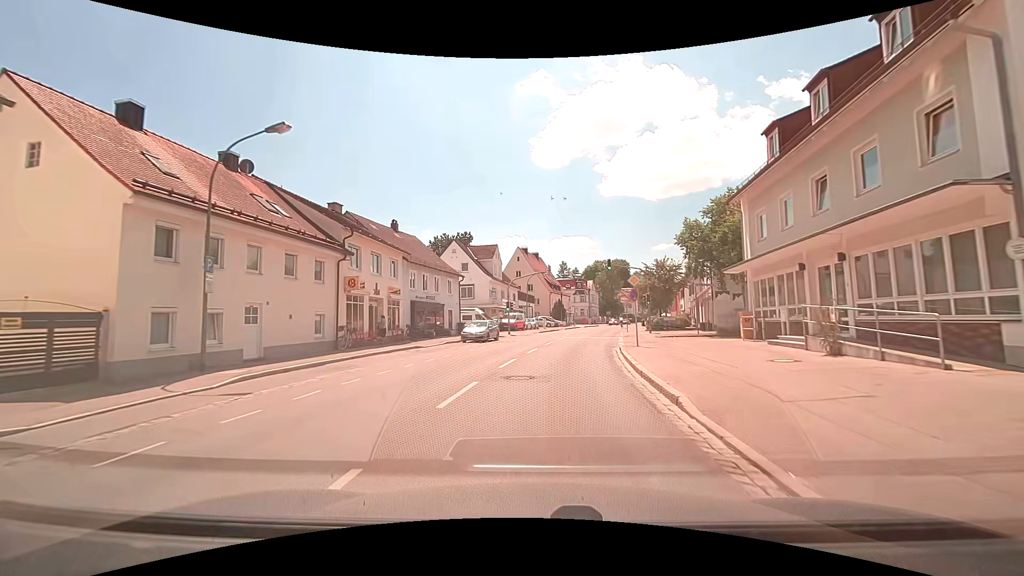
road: secondary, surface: asphalt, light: Day
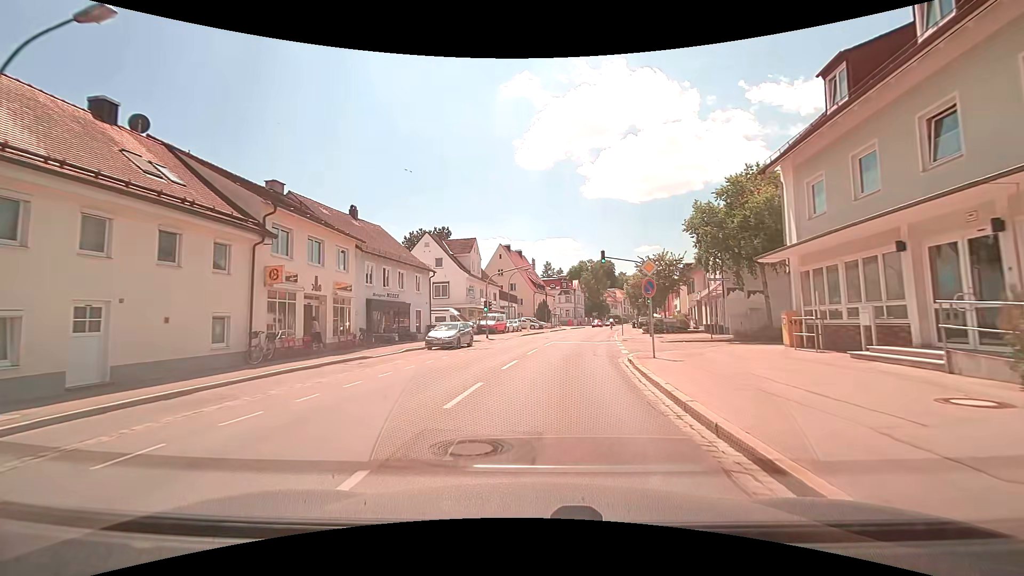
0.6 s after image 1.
(+0.2, +5.9) m; +3°
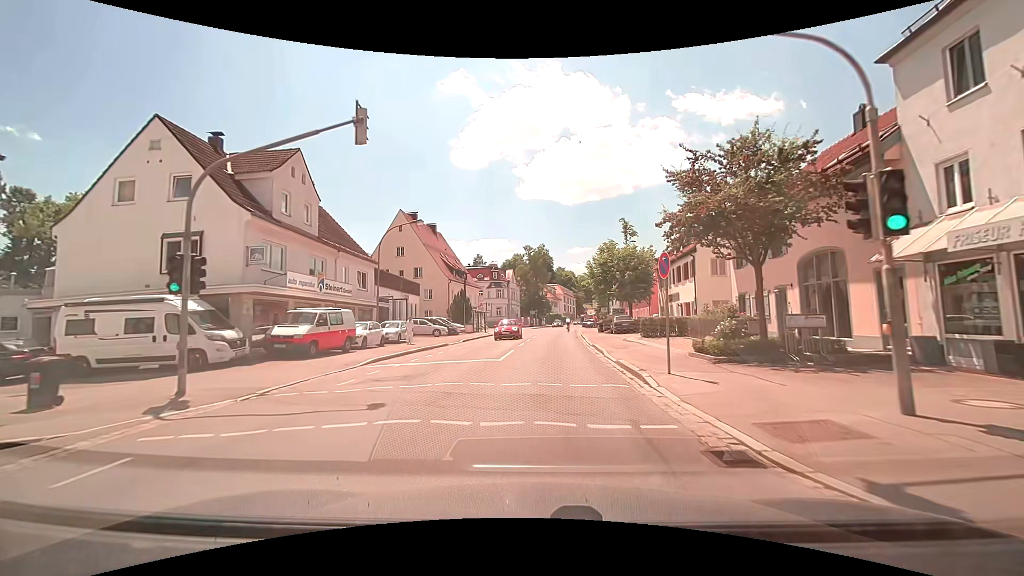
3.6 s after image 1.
(+2.2, +28.1) m; +8°
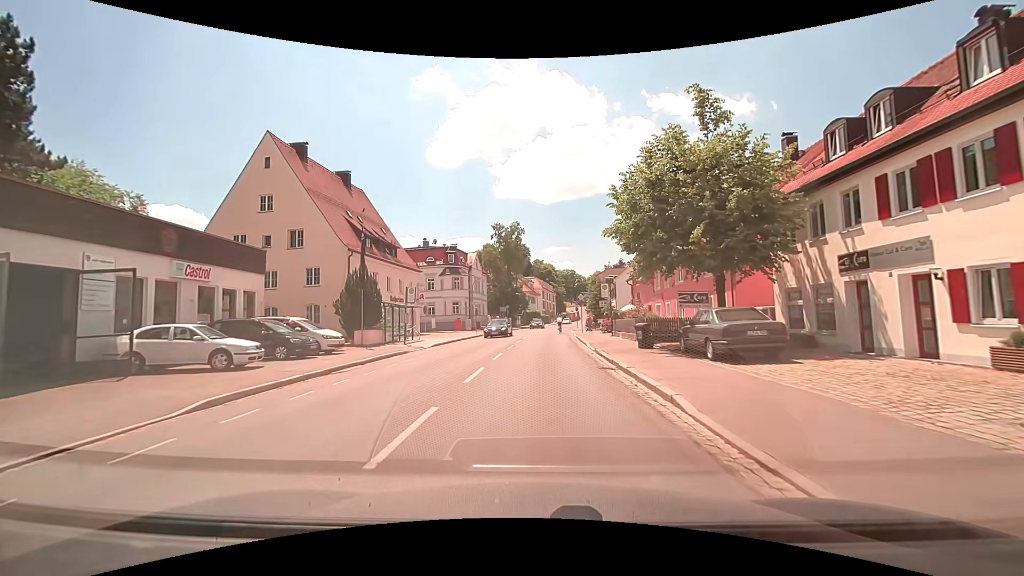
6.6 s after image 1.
(+0.6, +25.9) m; +3°
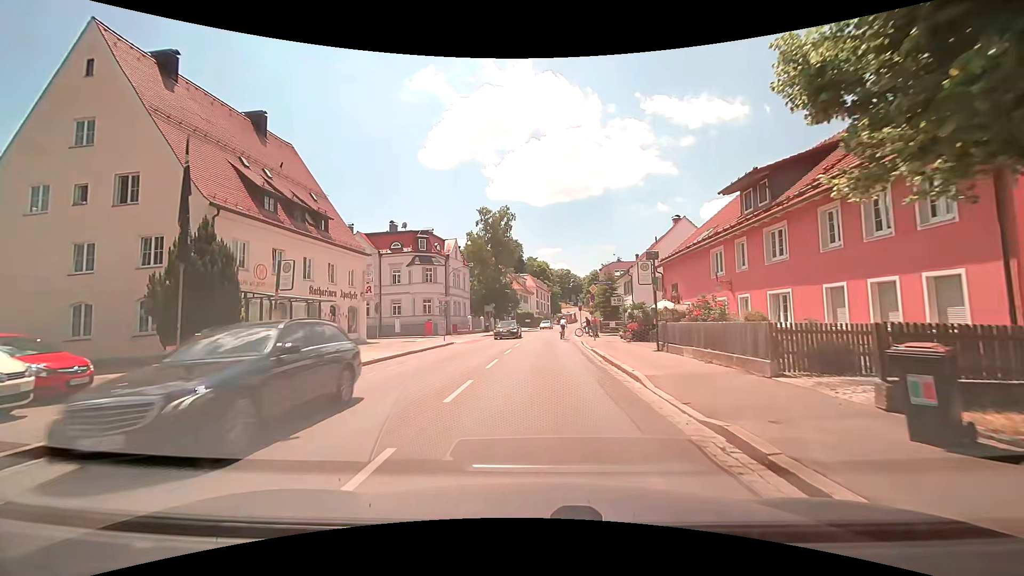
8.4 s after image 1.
(0.0, +14.1) m; 0°
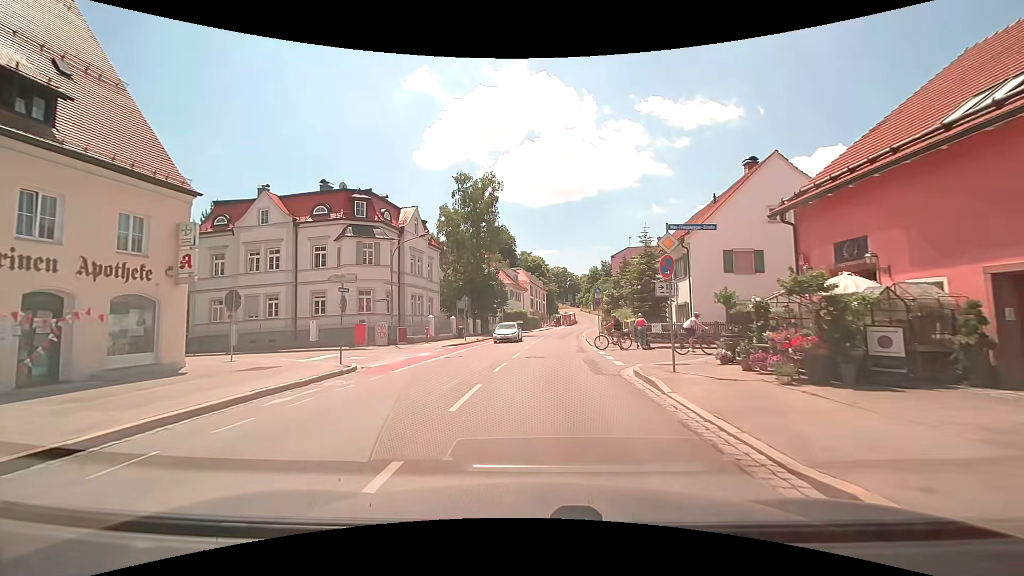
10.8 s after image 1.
(+0.1, +18.4) m; +1°
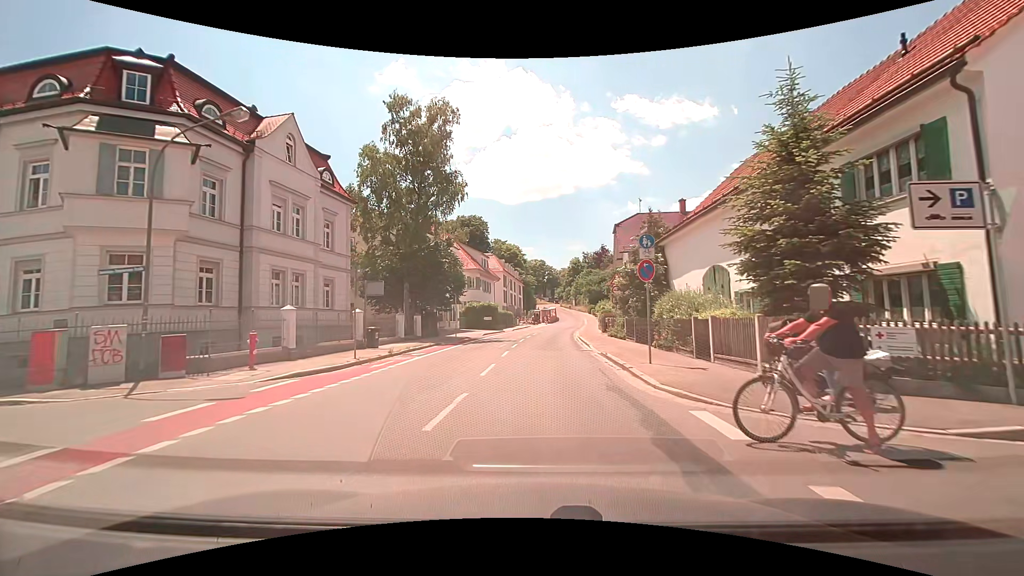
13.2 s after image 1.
(+0.4, +19.4) m; +2°
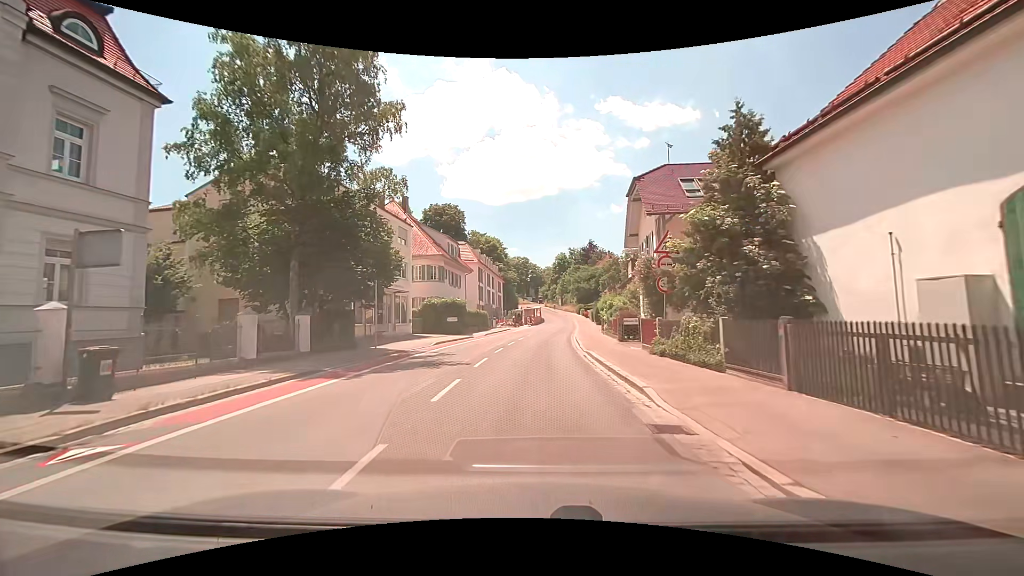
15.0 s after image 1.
(+0.4, +15.4) m; +2°
(0, +10) (0, +20) (+1, +30) (+1, +40) (+2, +50) (+3, +60) (+4, +70) (+5, +80) (+5, +90) (+5, +100) m
